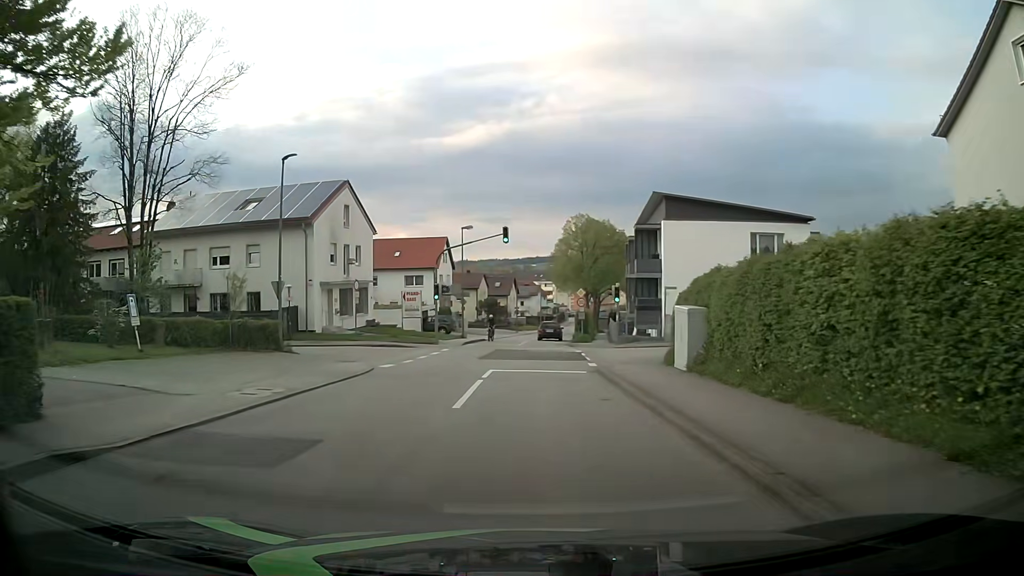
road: unclassified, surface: asphalt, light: Day
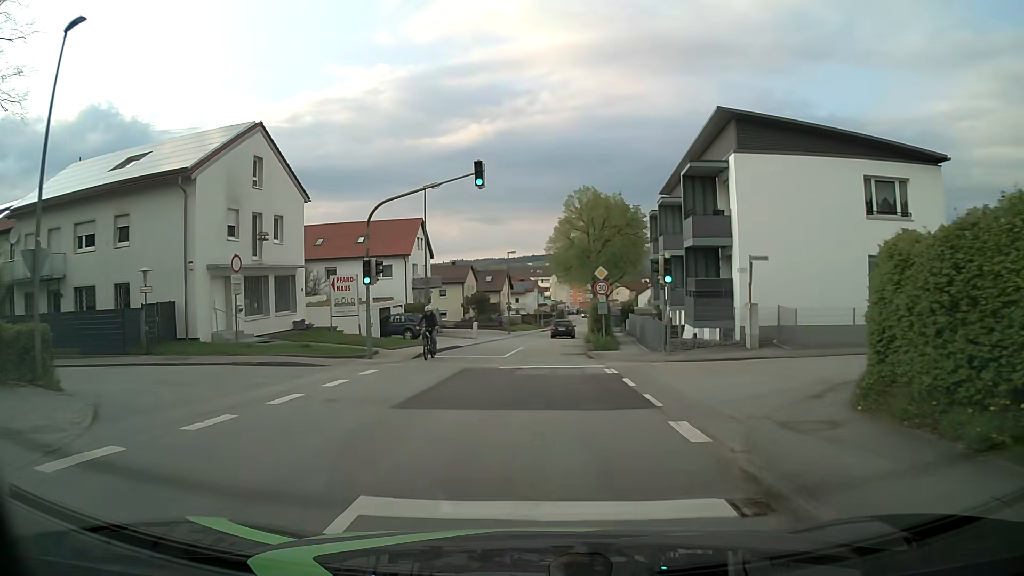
(0.0, +14.5) m; 0°
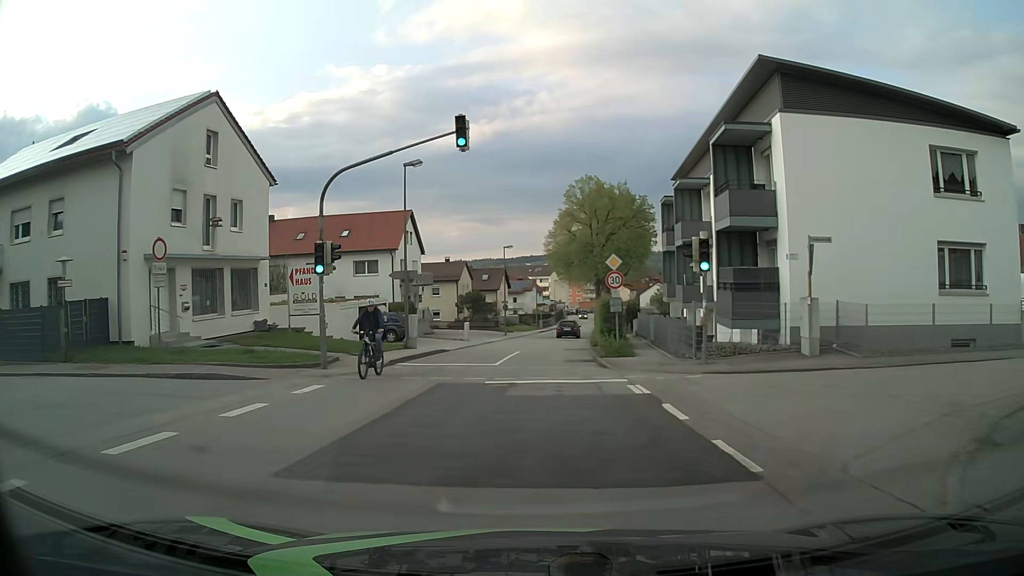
(0.0, +4.8) m; 0°
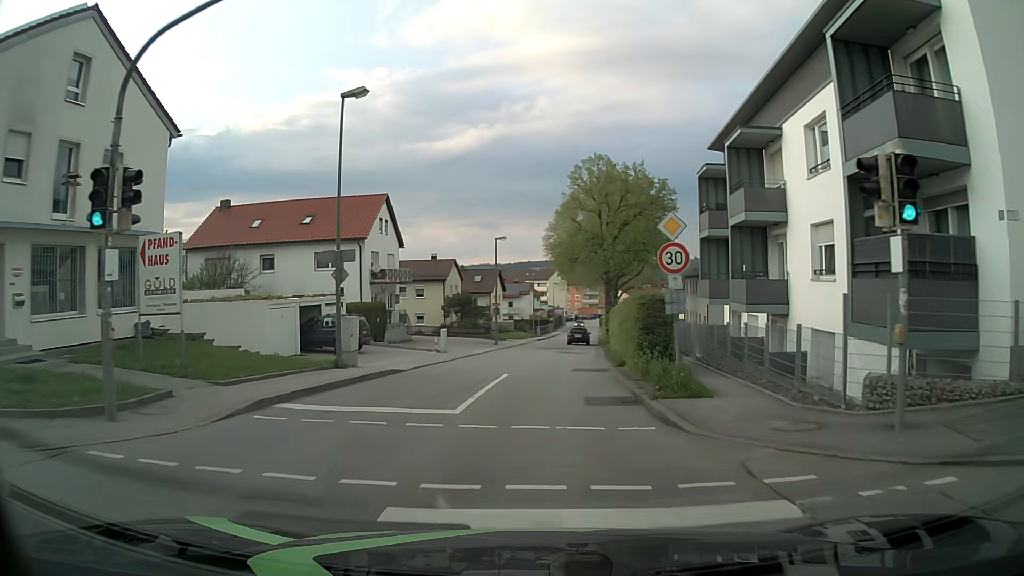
(0.0, +9.6) m; 0°
(0, +10) (+1, +20) (+1, +30) (+2, +40) (+3, +50) (+4, +60) (+5, +70) (+6, +80) (+7, +90) (+8, +100) m
